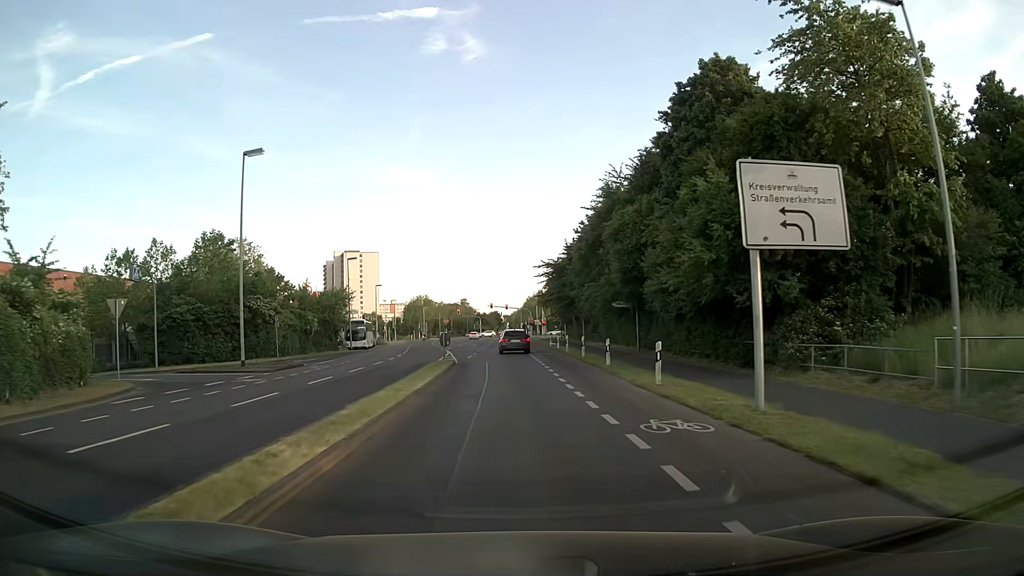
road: secondary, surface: asphalt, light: Day
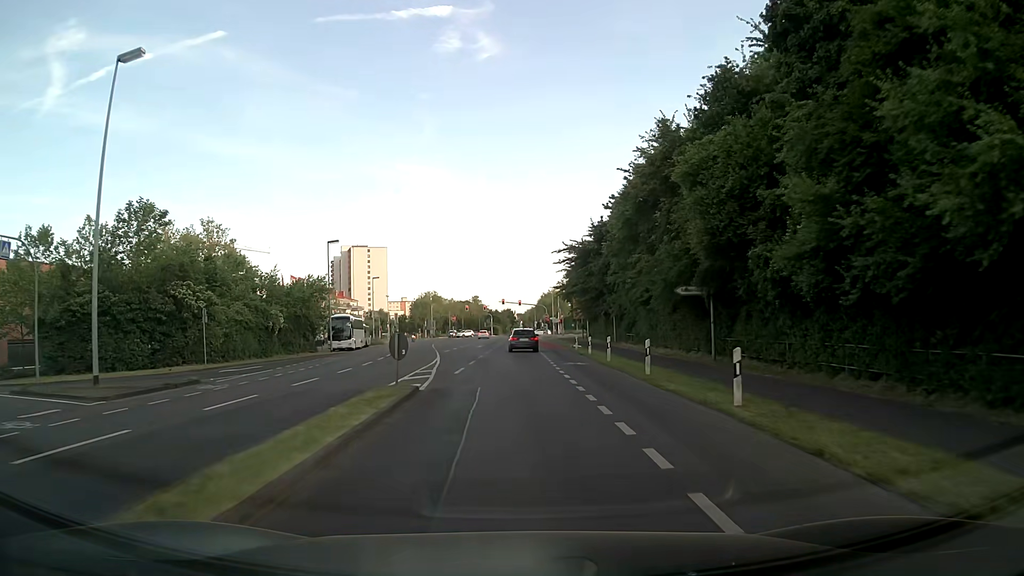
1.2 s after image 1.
(-0.2, +13.5) m; -1°
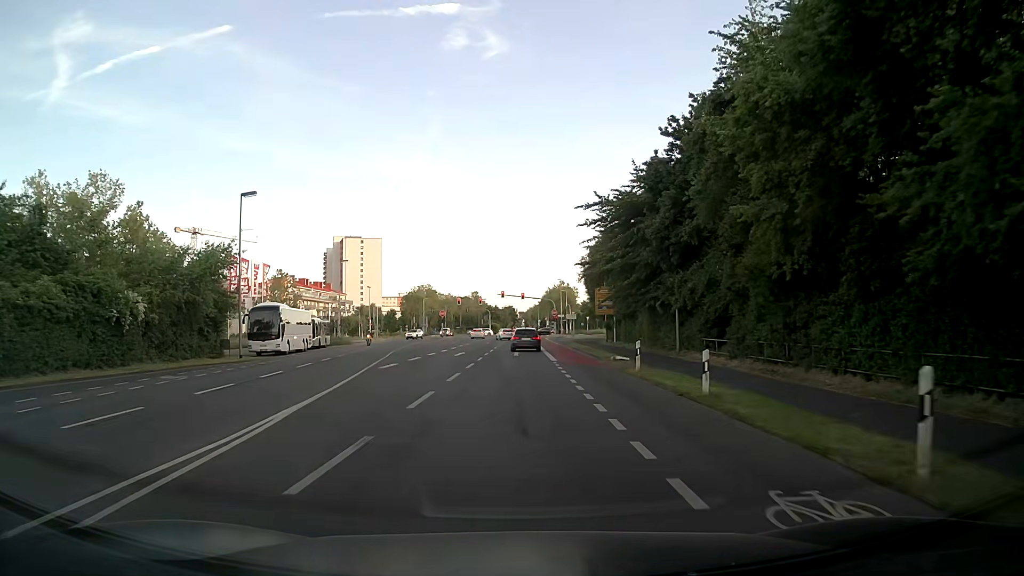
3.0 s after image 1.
(-0.1, +21.8) m; 0°
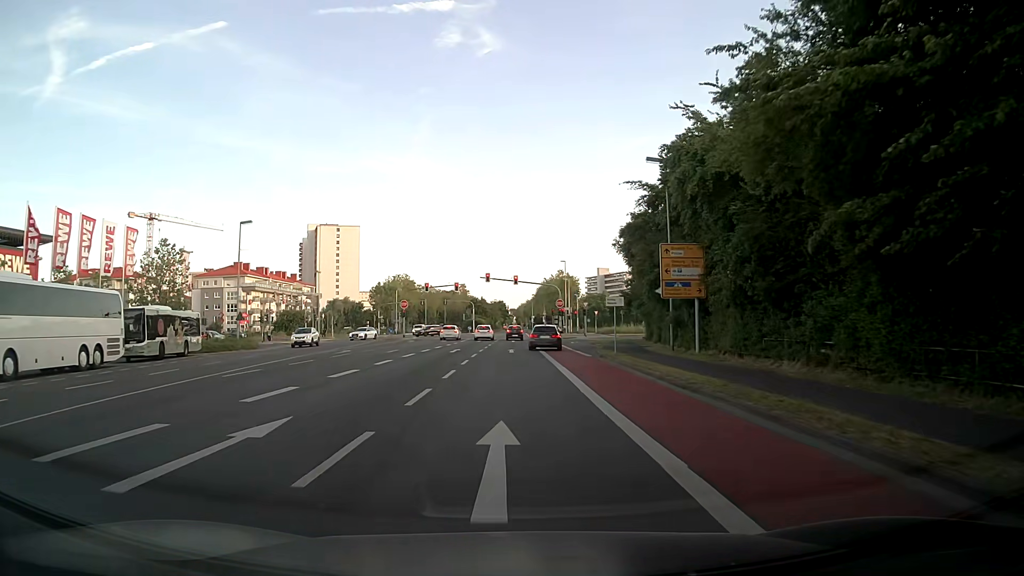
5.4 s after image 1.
(+0.2, +30.2) m; +1°
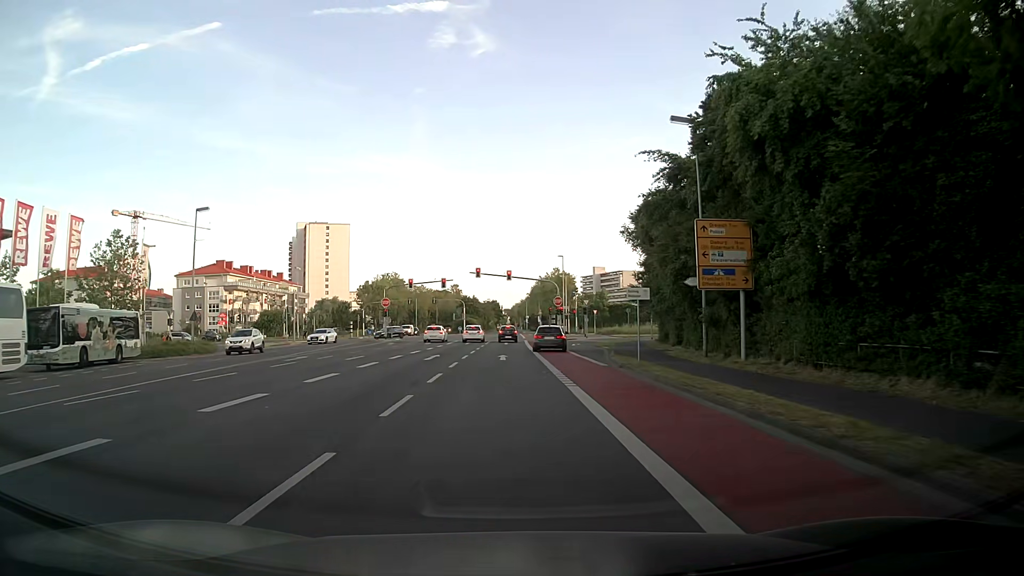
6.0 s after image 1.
(0.0, +7.4) m; +1°
(0, +10) (0, +20) (+1, +30) (+2, +40) (+3, +50) (+5, +60) (+10, +68) (+17, +75) (+27, +78) (+37, +79) m
